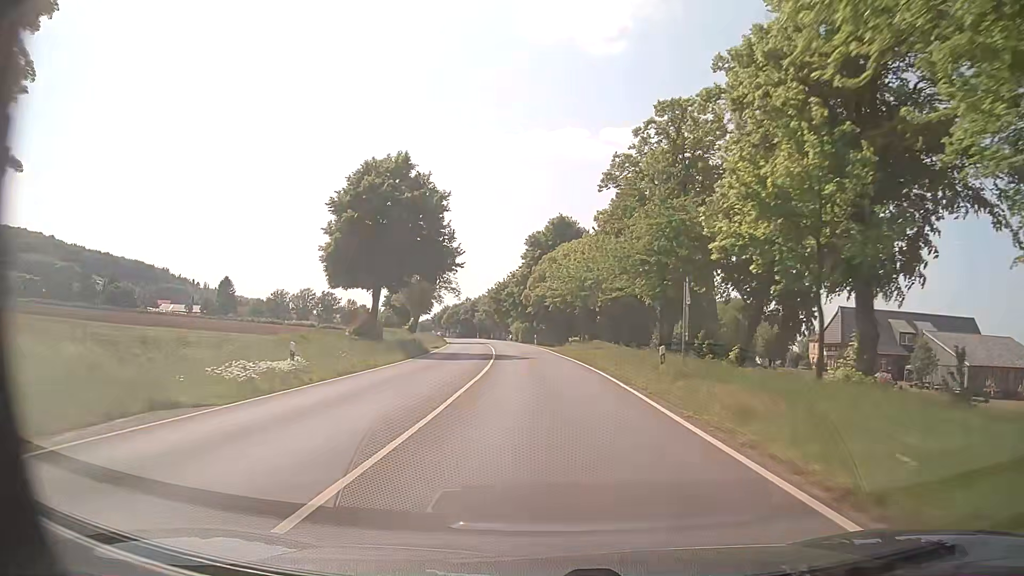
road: primary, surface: asphalt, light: Day
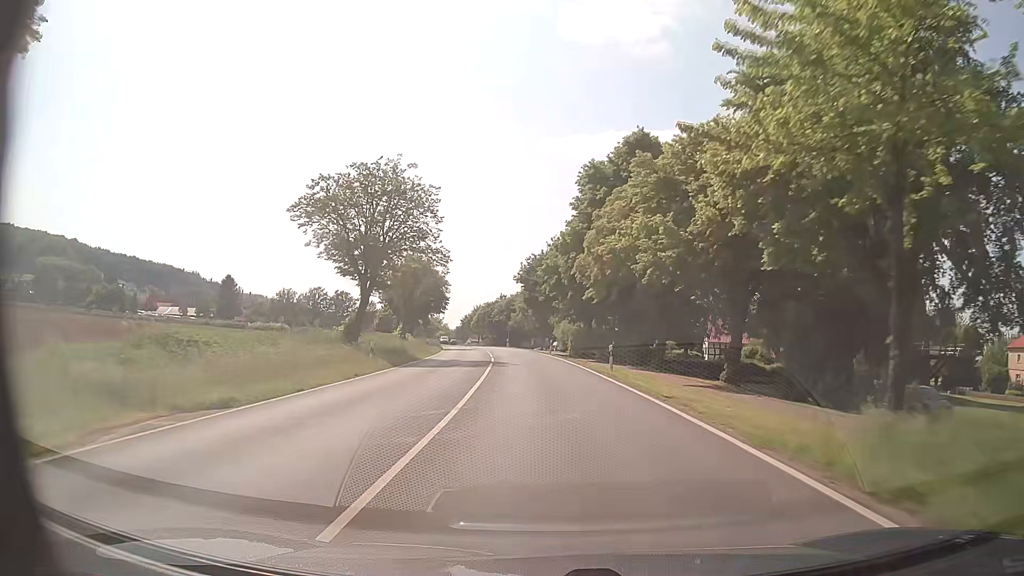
(-1.7, +41.0) m; -4°
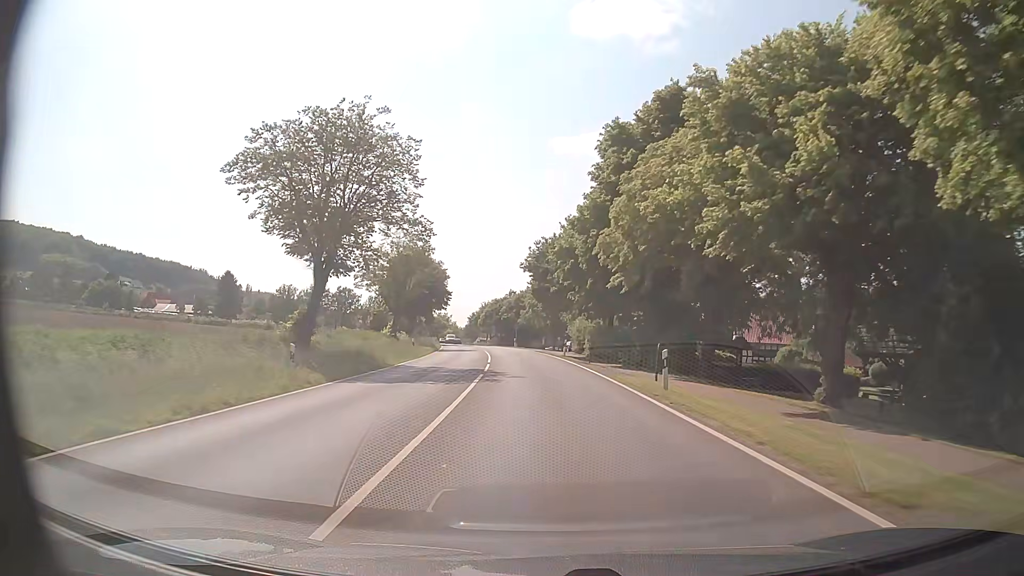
(-0.1, +10.0) m; -1°
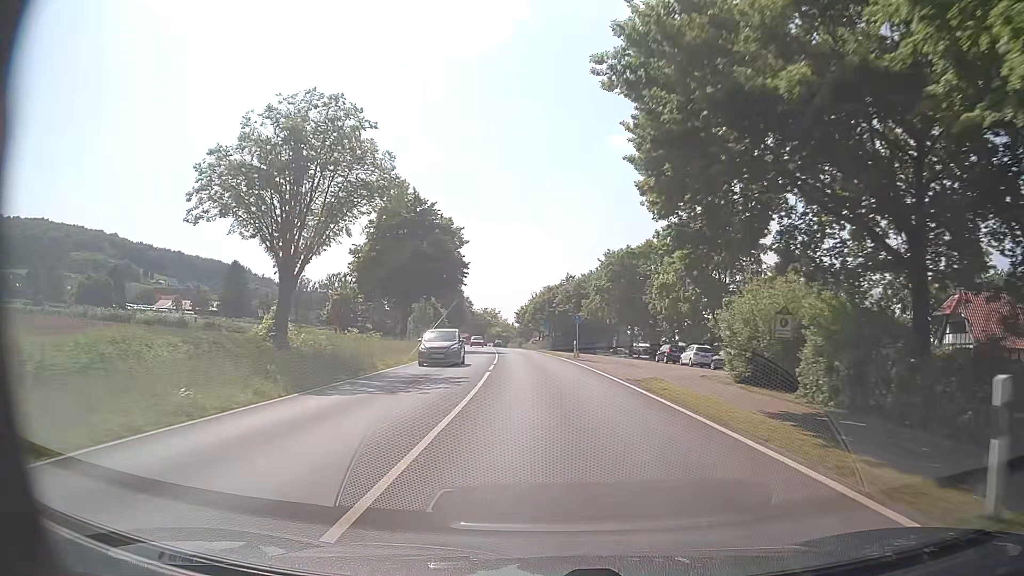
(-1.4, +39.0) m; -5°
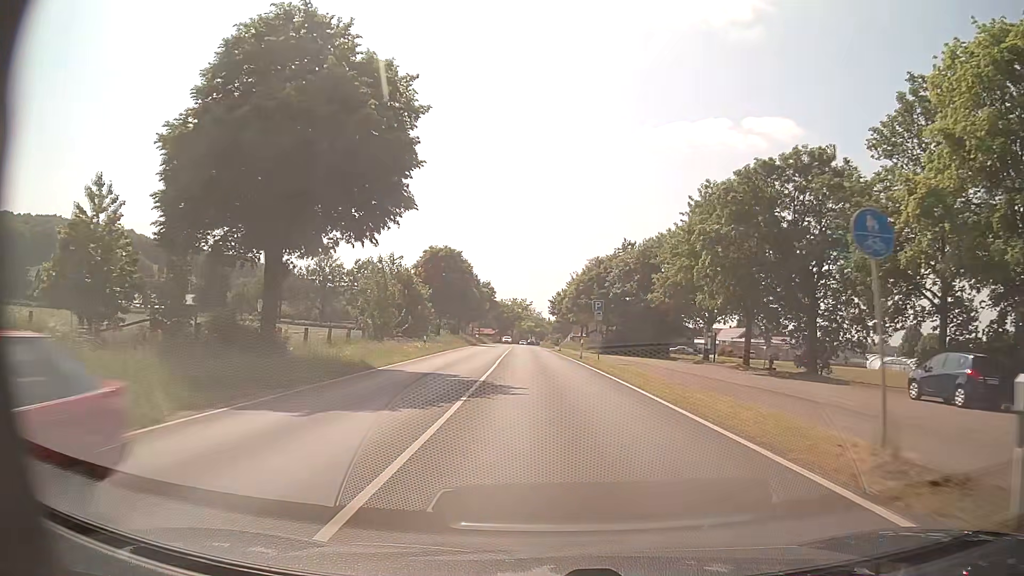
(-1.0, +37.2) m; -3°
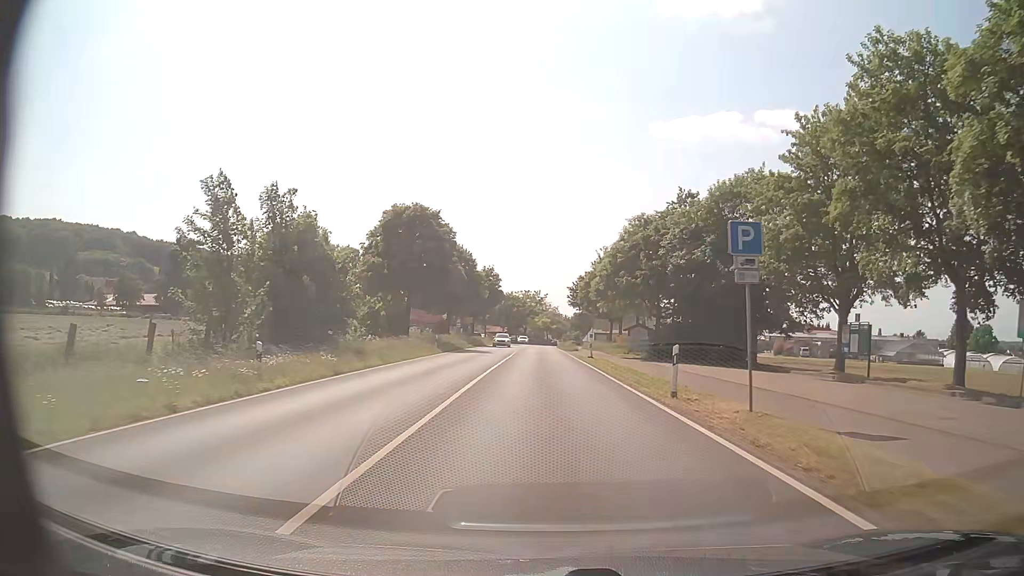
(-0.3, +26.3) m; -1°
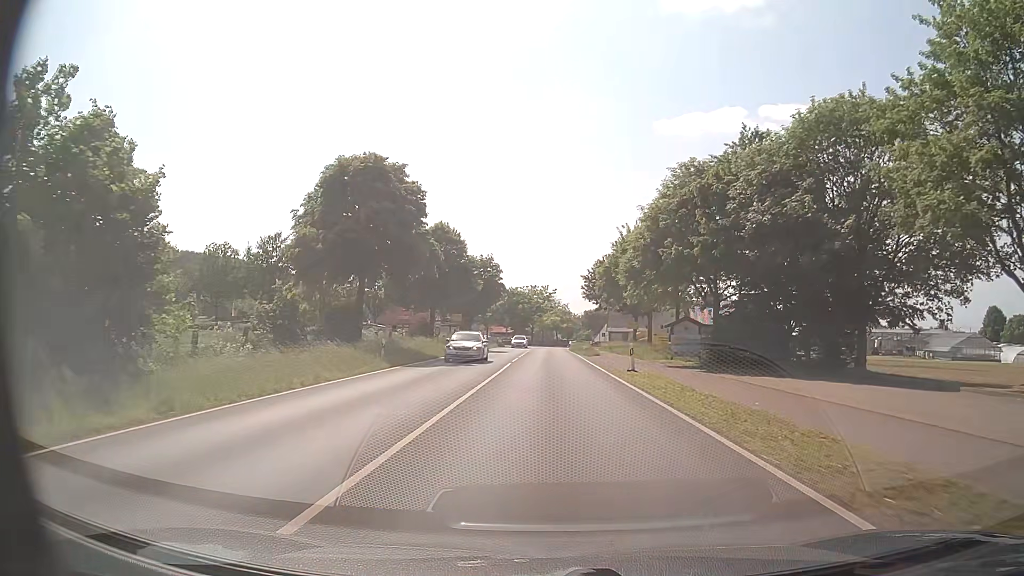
(-0.2, +16.2) m; -1°
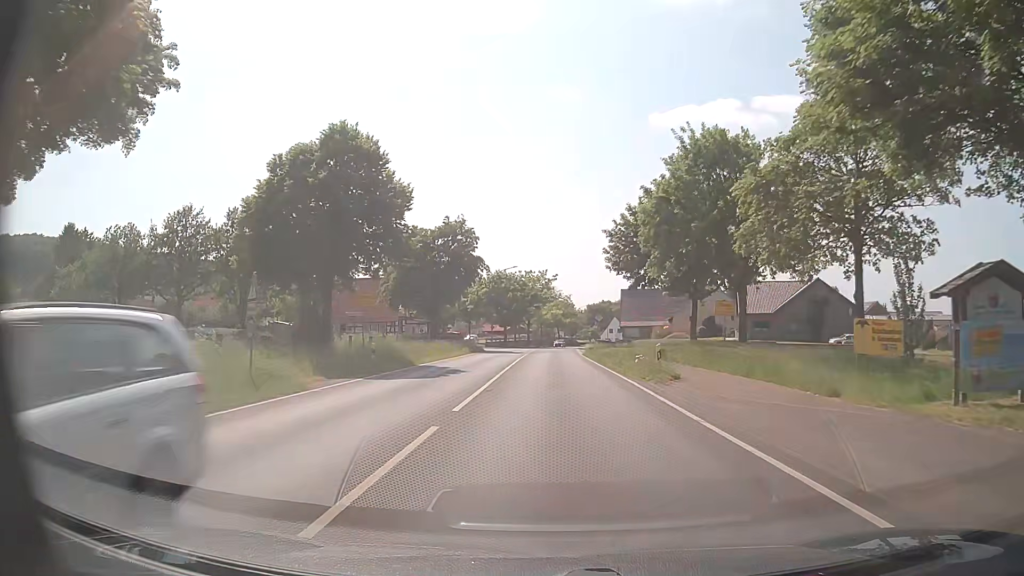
(0.0, +29.8) m; 0°
(0, +10) (0, +20) (0, +30) (0, +40) (+1, +50) (+1, +60) (+1, +70) (+2, +80) (+2, +90) (+3, +100) m
